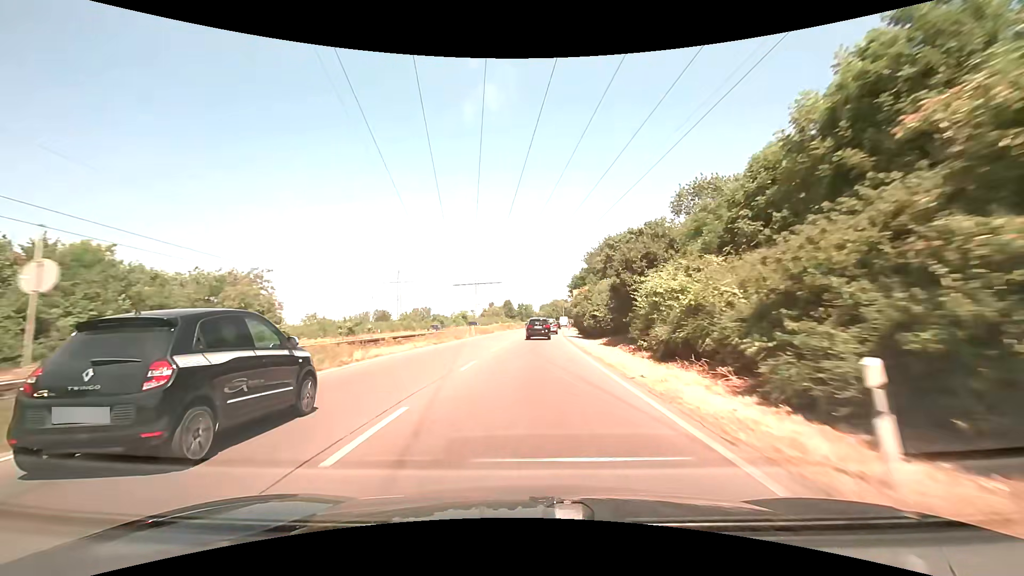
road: trunk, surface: asphalt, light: Day
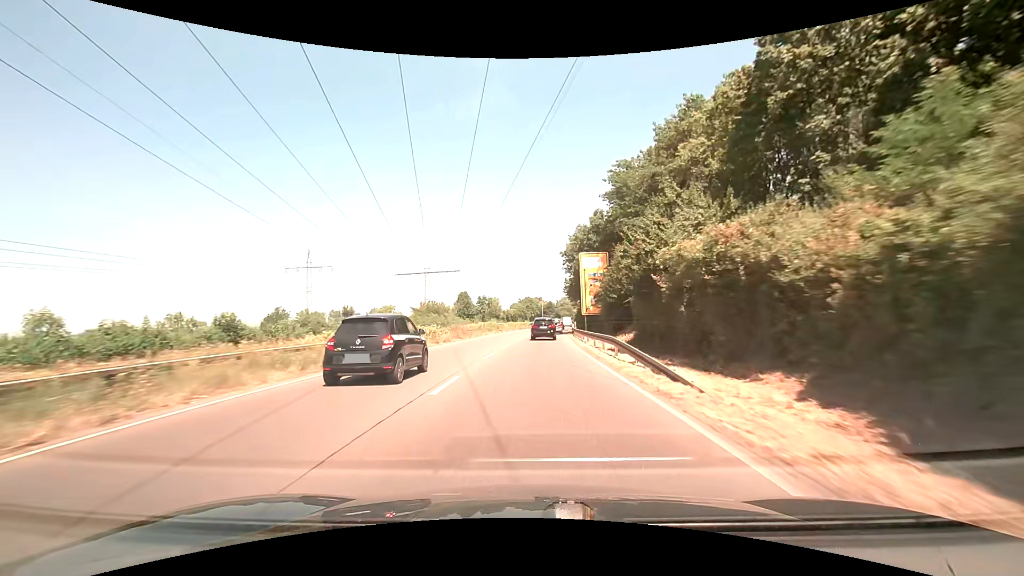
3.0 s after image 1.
(+1.6, +58.7) m; +3°
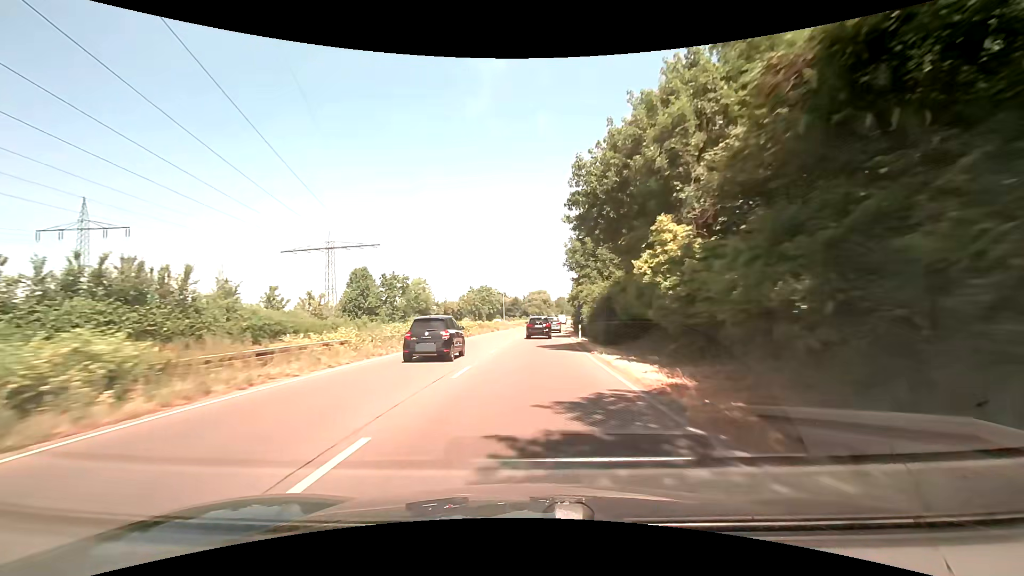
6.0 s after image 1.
(+2.3, +60.2) m; +4°
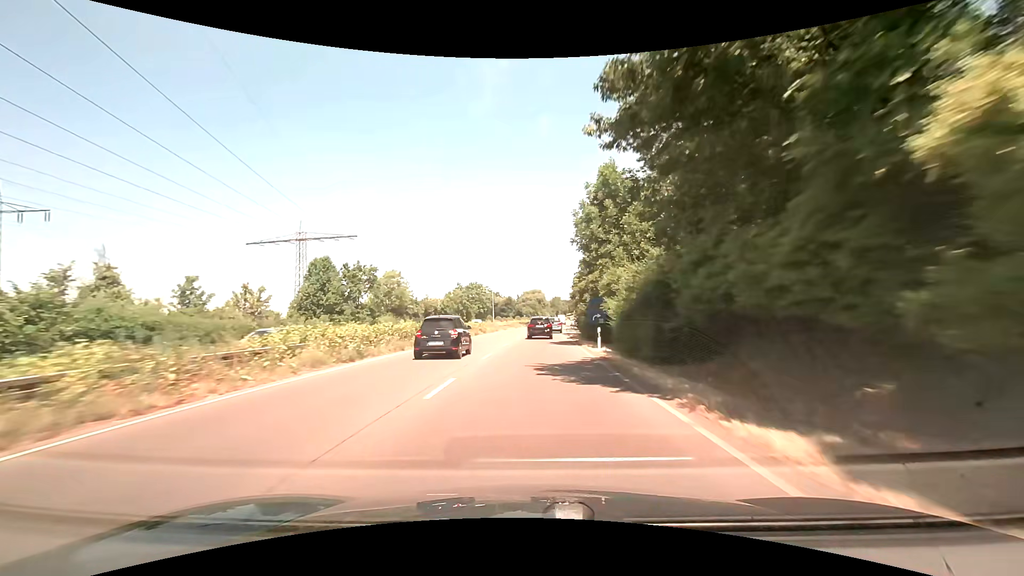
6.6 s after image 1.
(+0.1, +12.2) m; +1°
